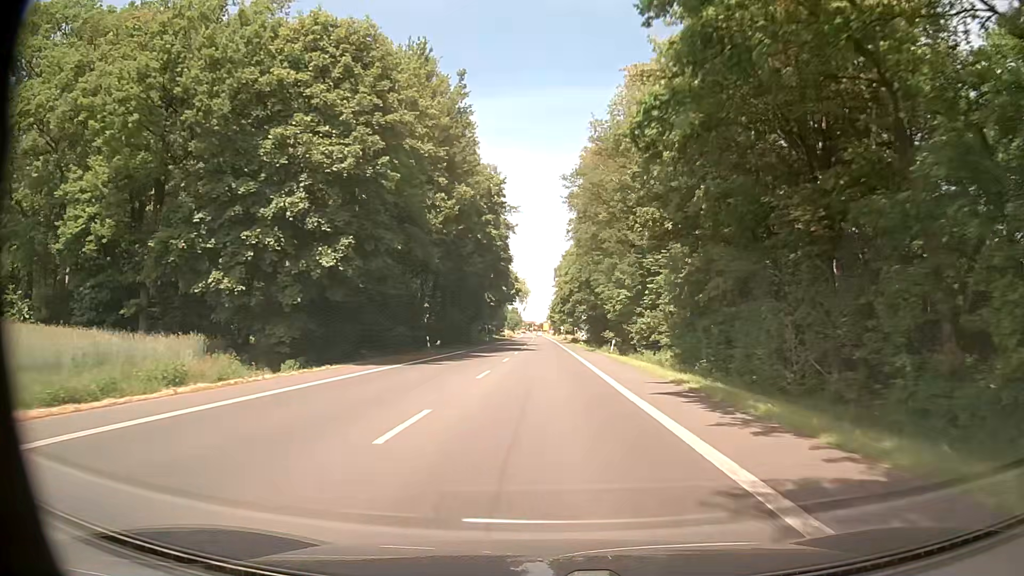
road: primary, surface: asphalt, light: Day
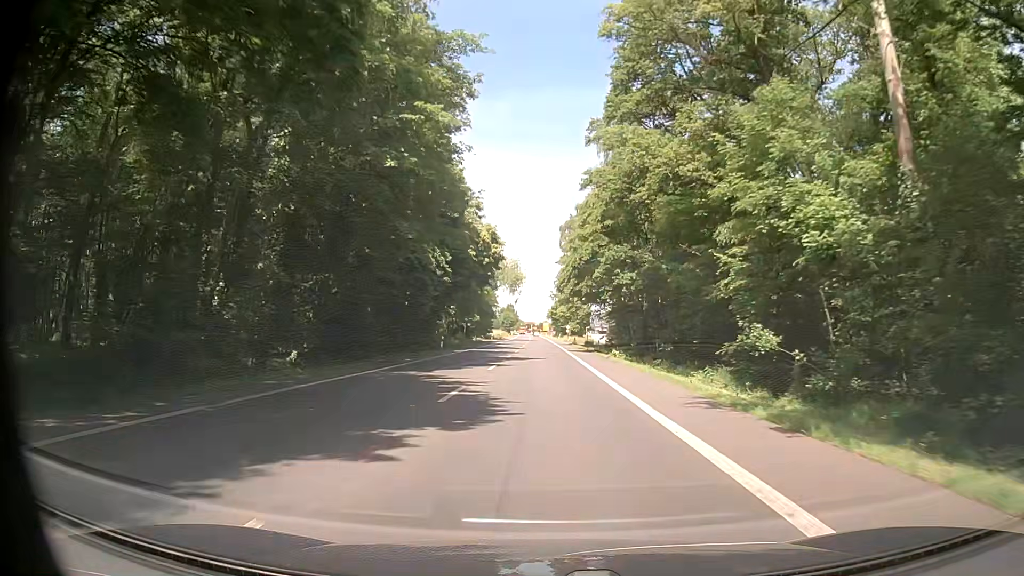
(-0.1, +43.6) m; 0°
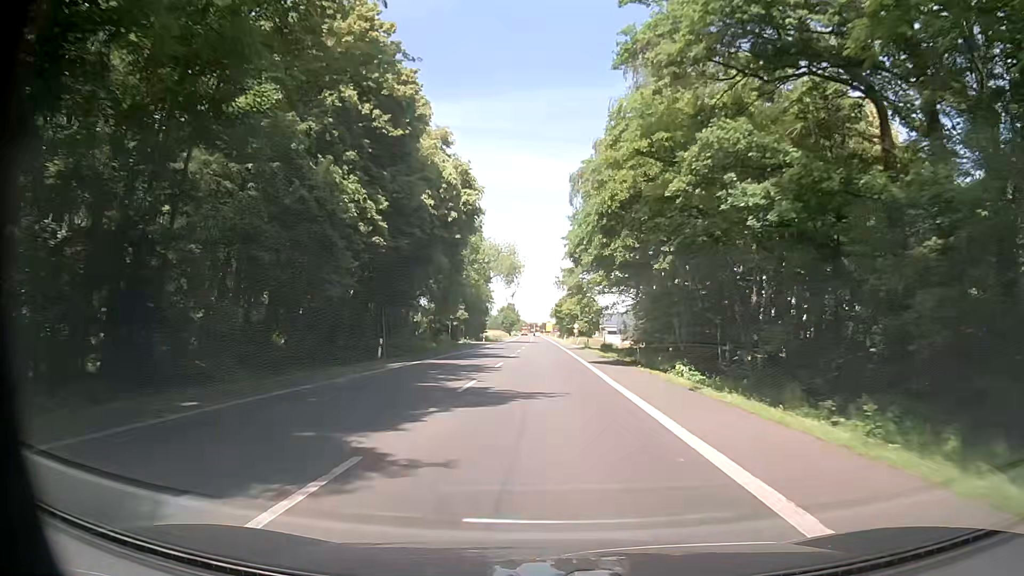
(-0.1, +21.8) m; -1°
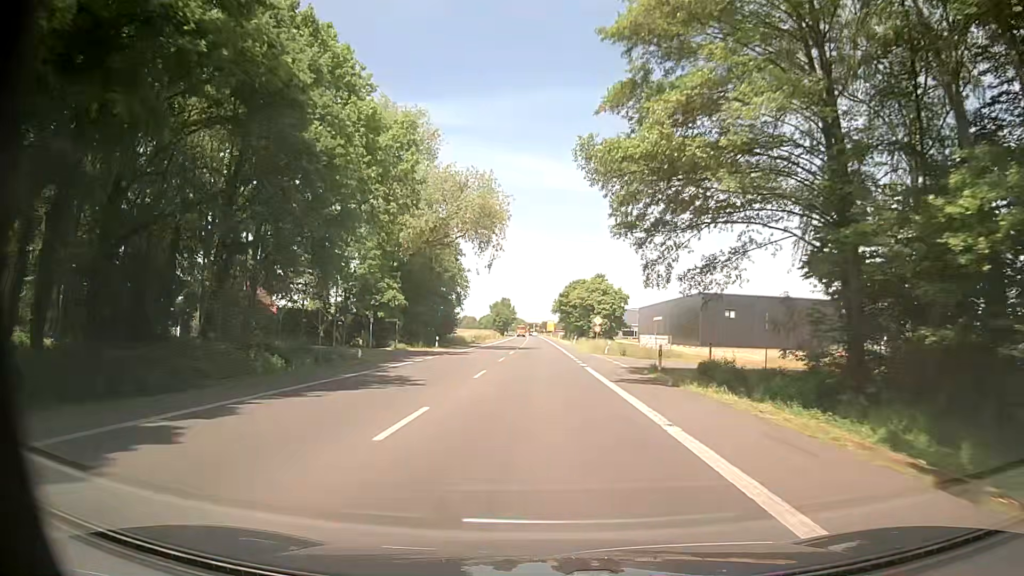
(+0.3, +43.6) m; 0°
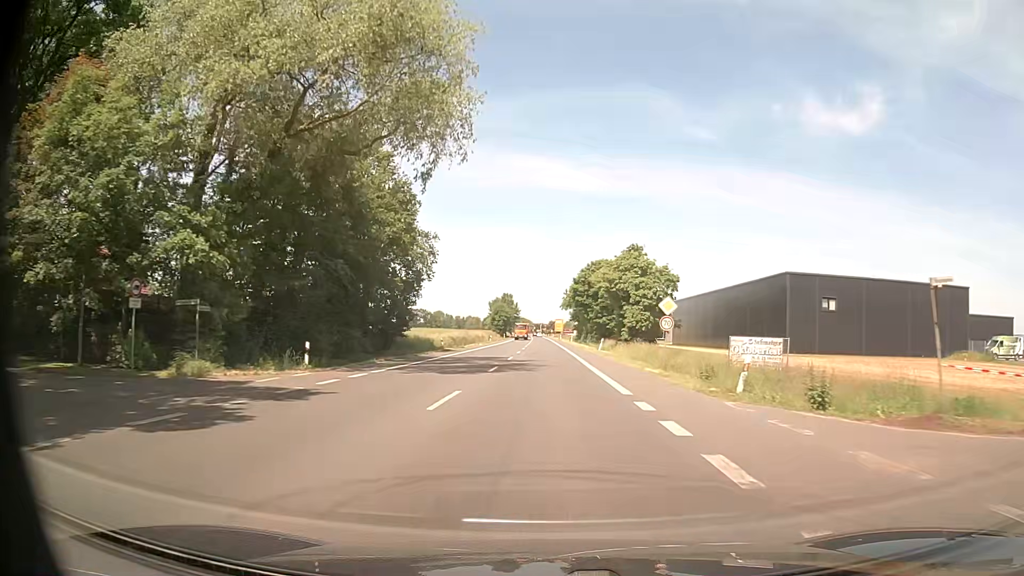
(0.0, +32.7) m; 0°
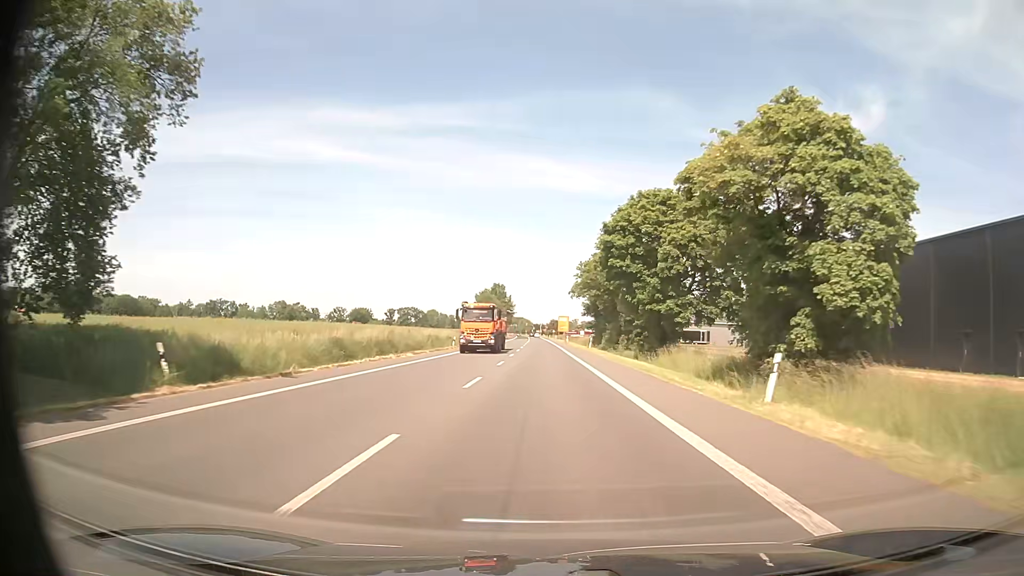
(-0.1, +43.6) m; 0°
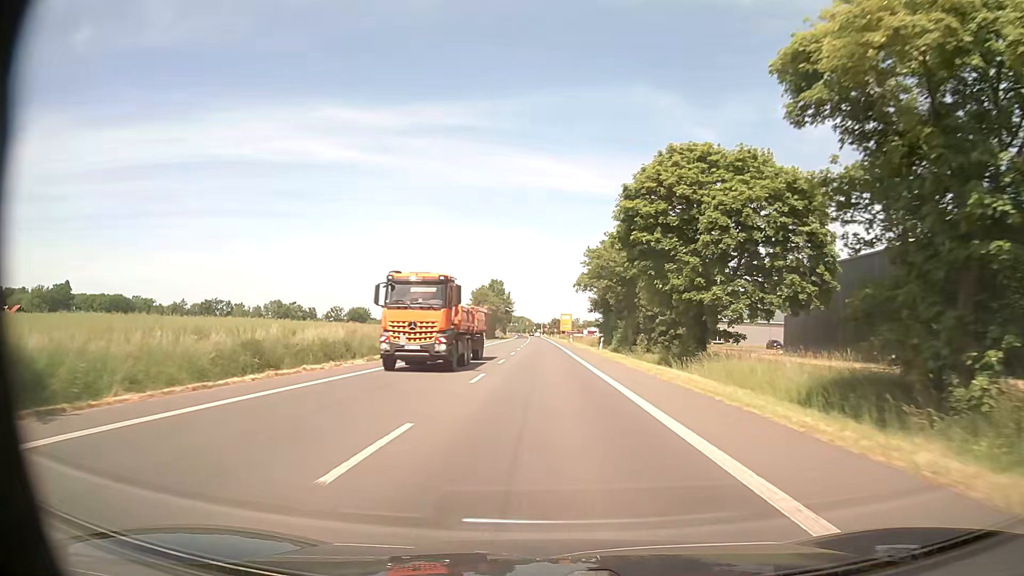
(0.0, +10.9) m; 0°
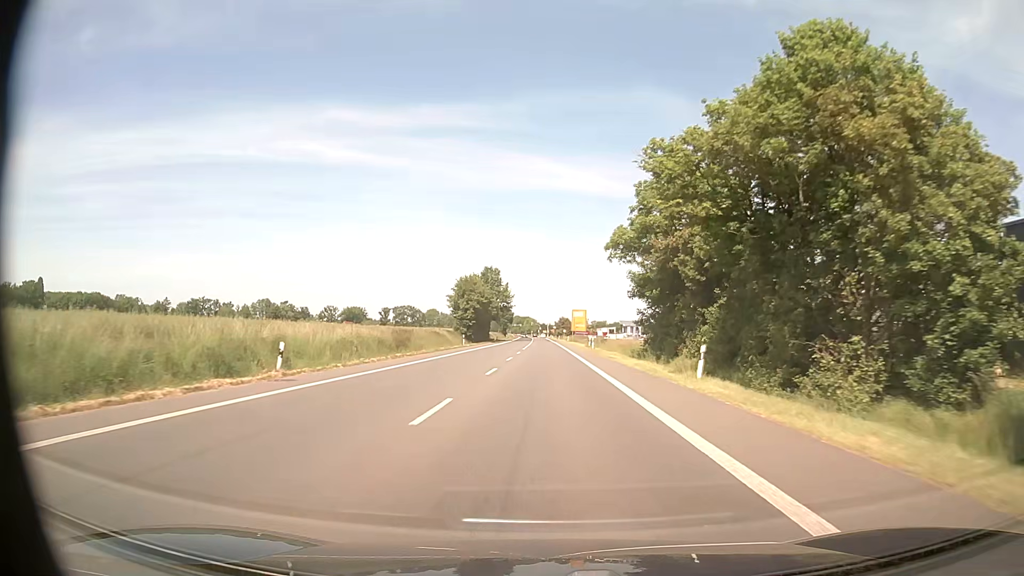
(-0.2, +32.7) m; -1°
(0, +10) (0, +20) (0, +30) (0, +40) (0, +50) (0, +60) (0, +70) (0, +80) (0, +90) (0, +100) m
